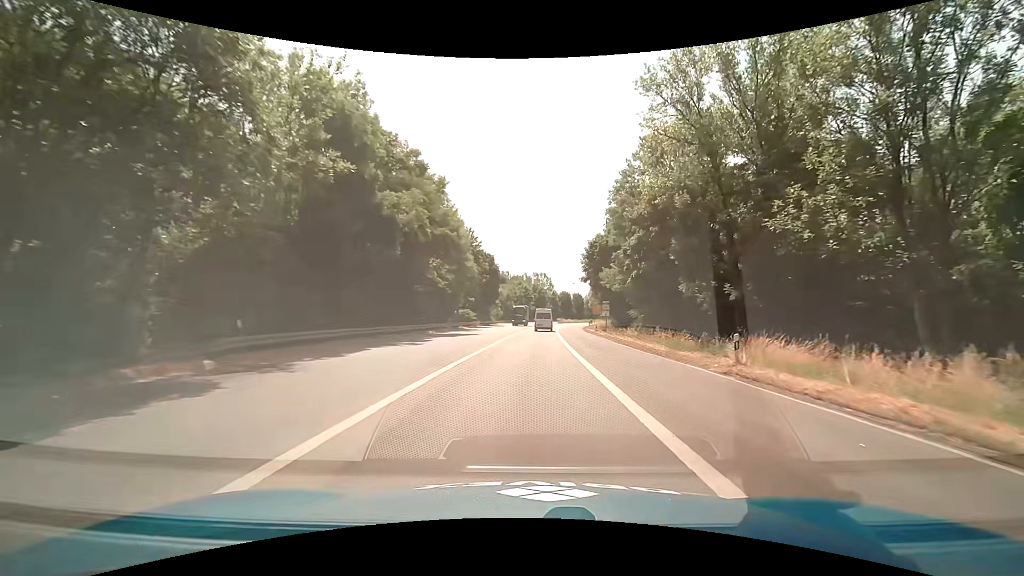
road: trunk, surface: asphalt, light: Day
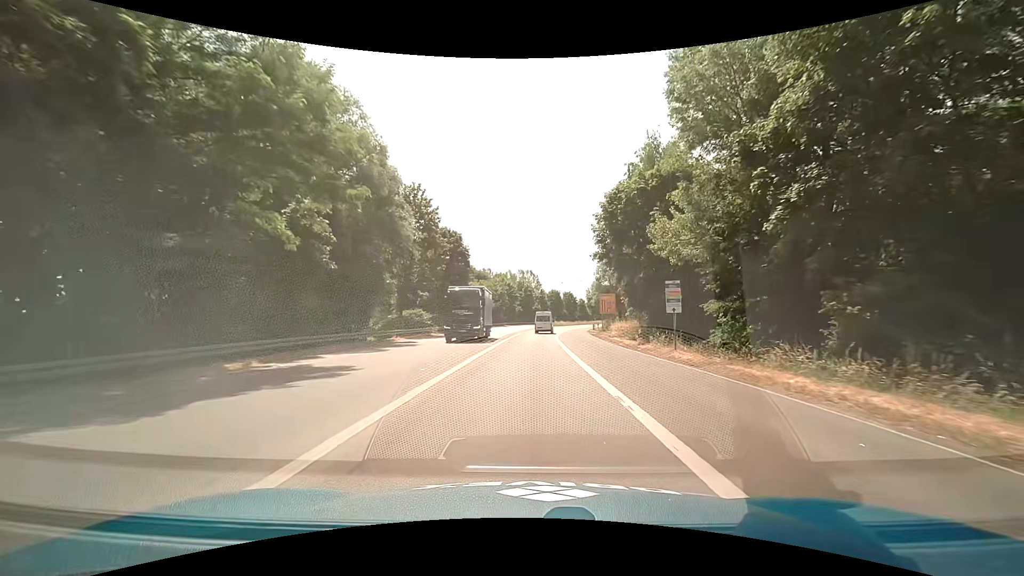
(+0.6, +27.6) m; +2°
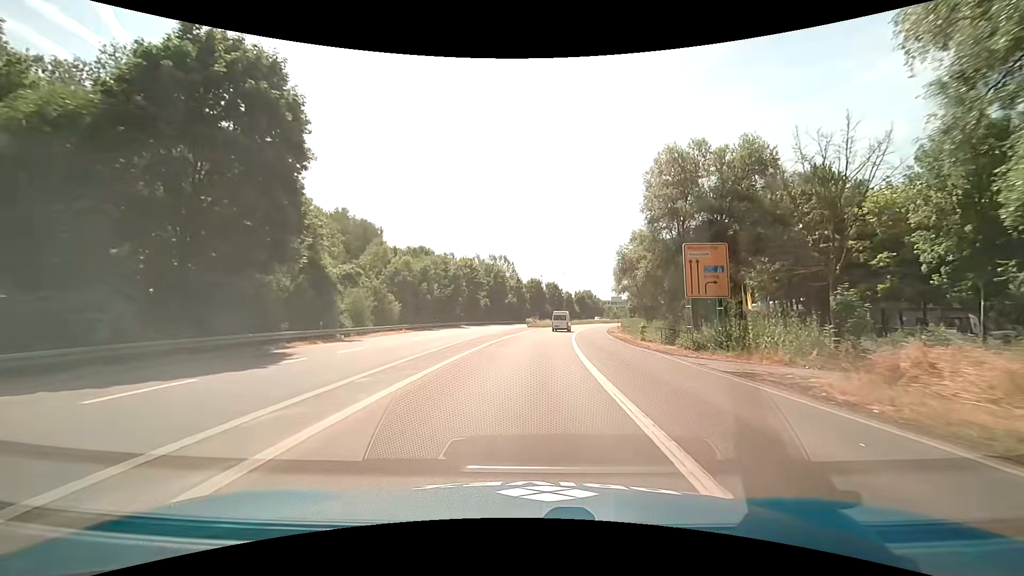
(+1.2, +45.9) m; +3°
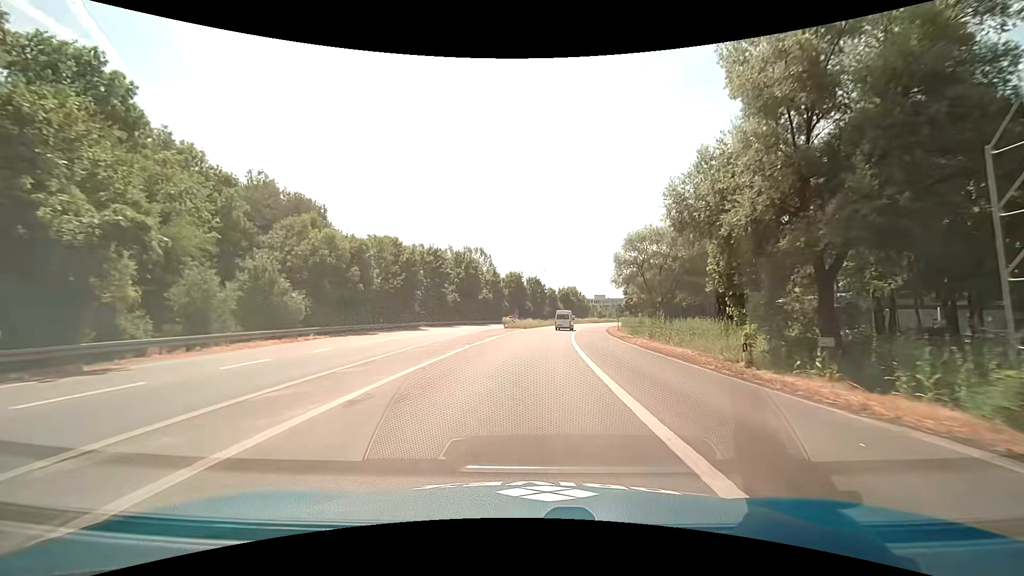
(+0.4, +18.3) m; +2°
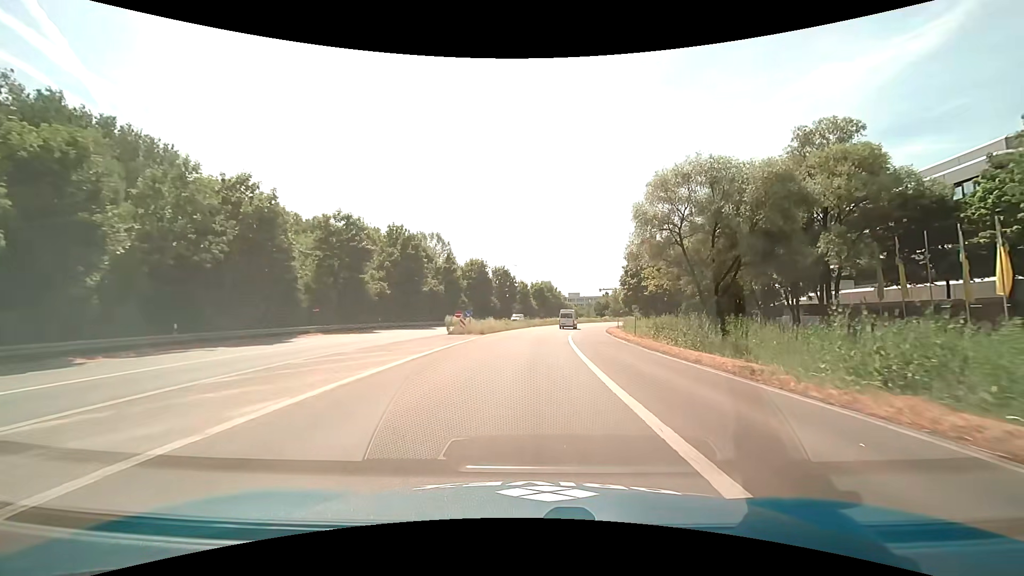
(+0.8, +27.4) m; +4°
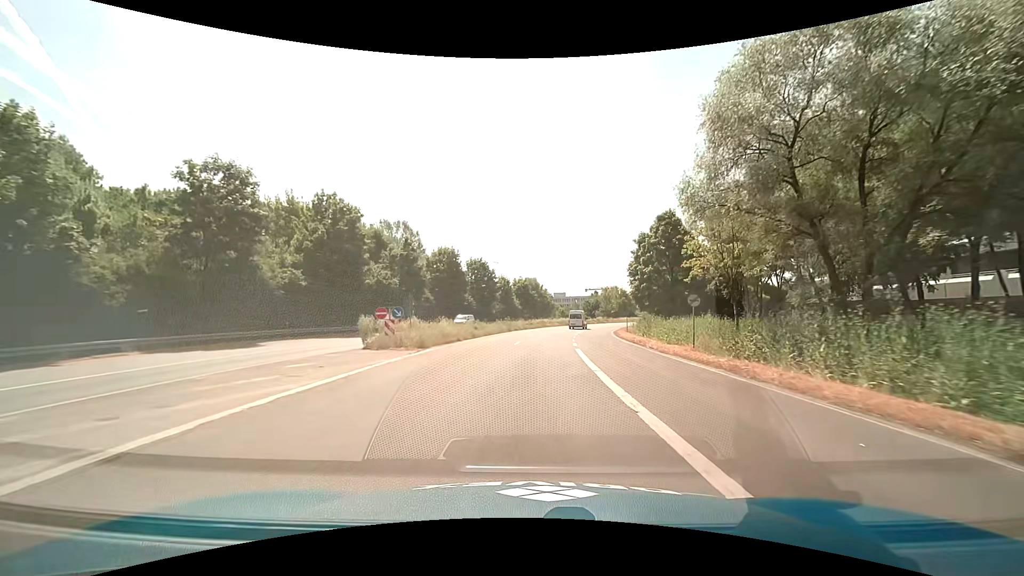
(+0.3, +18.3) m; +2°
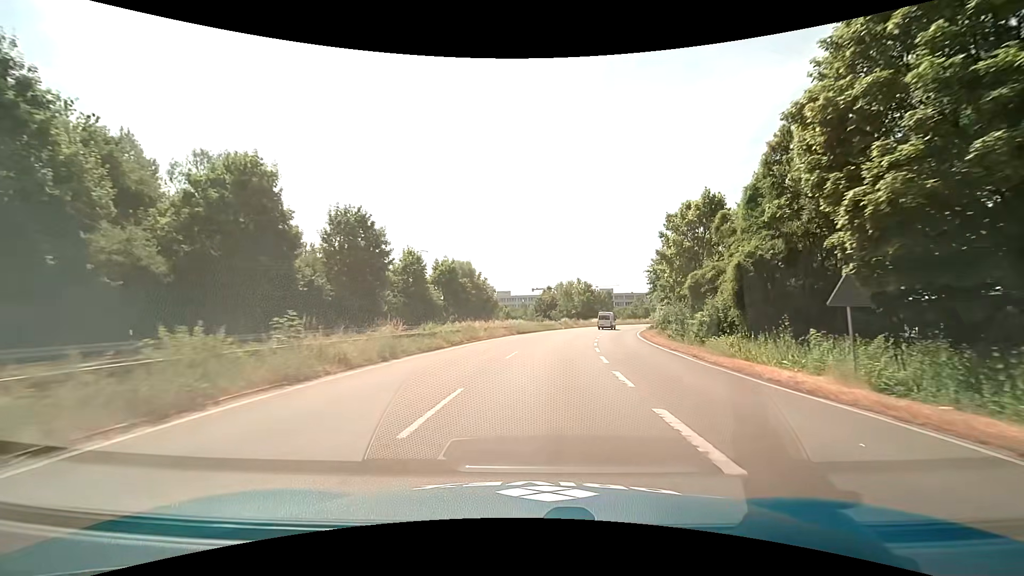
(+2.1, +45.5) m; +6°
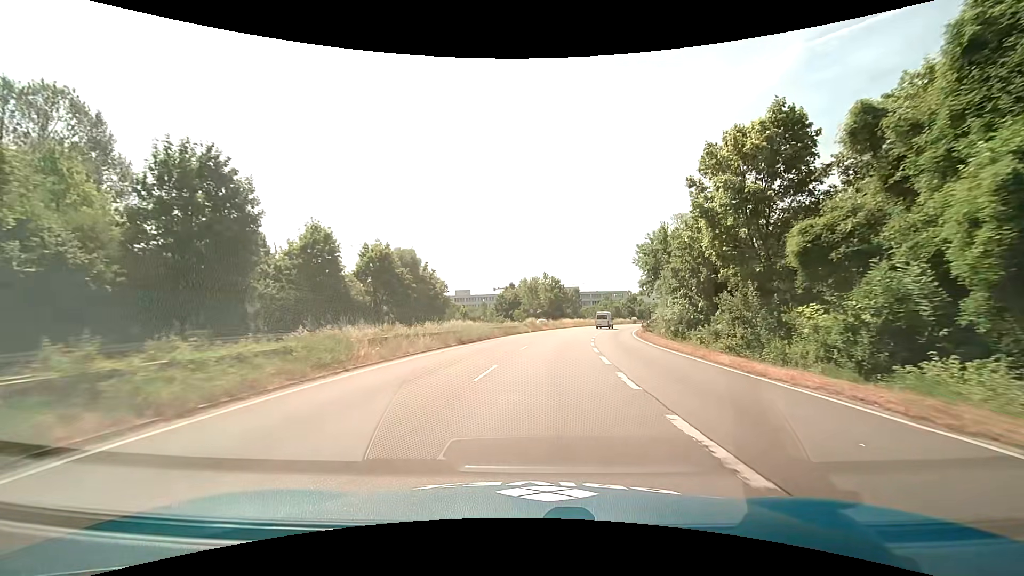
(+0.6, +18.2) m; +4°
